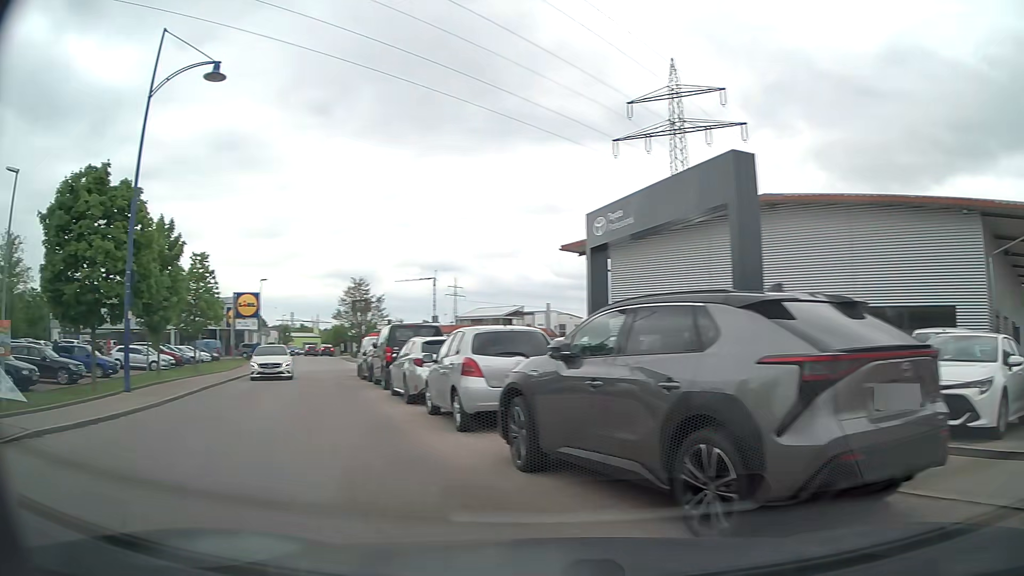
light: Day
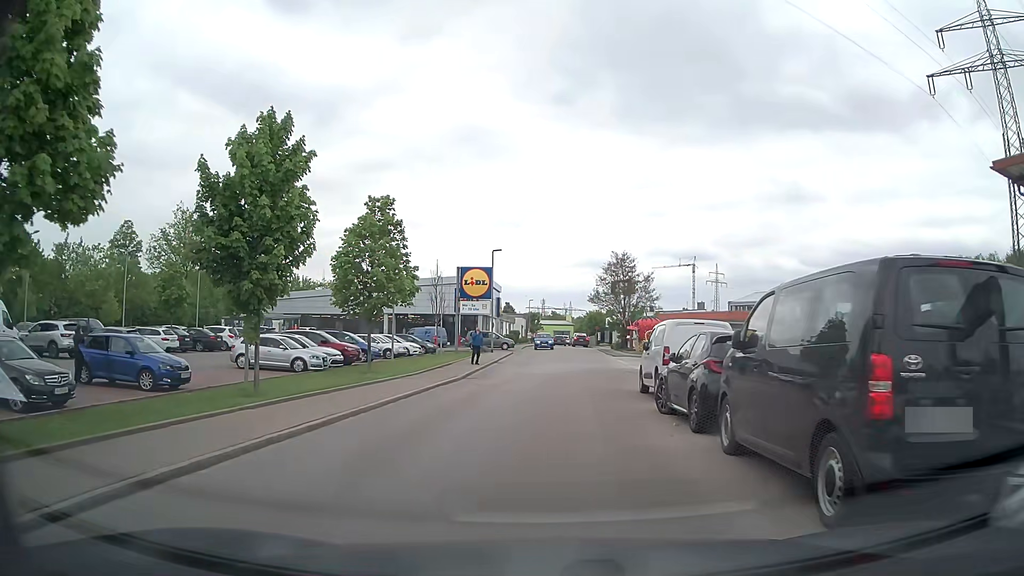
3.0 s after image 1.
(-4.3, +15.0) m; -21°
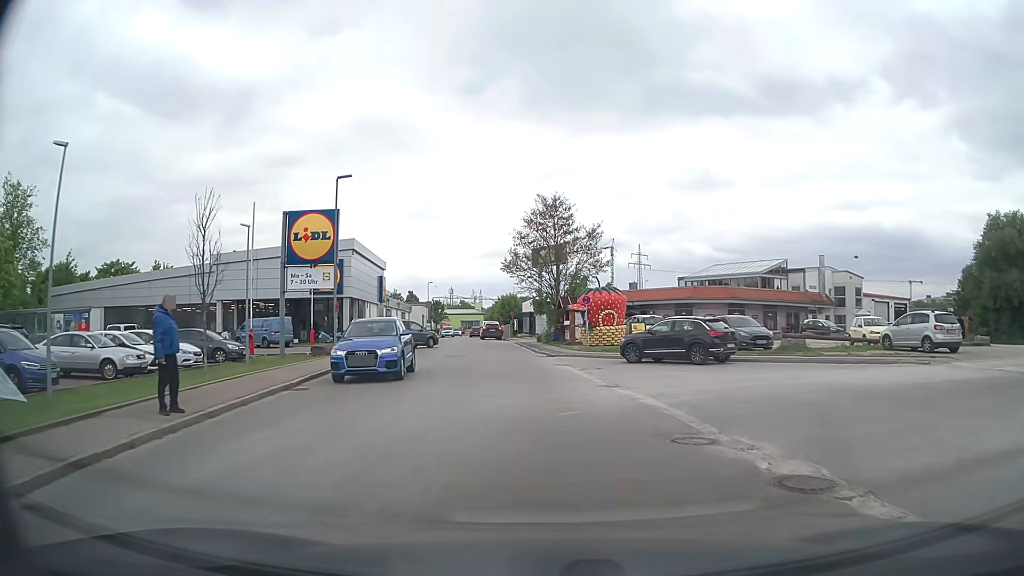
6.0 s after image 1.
(+1.0, +22.5) m; +8°
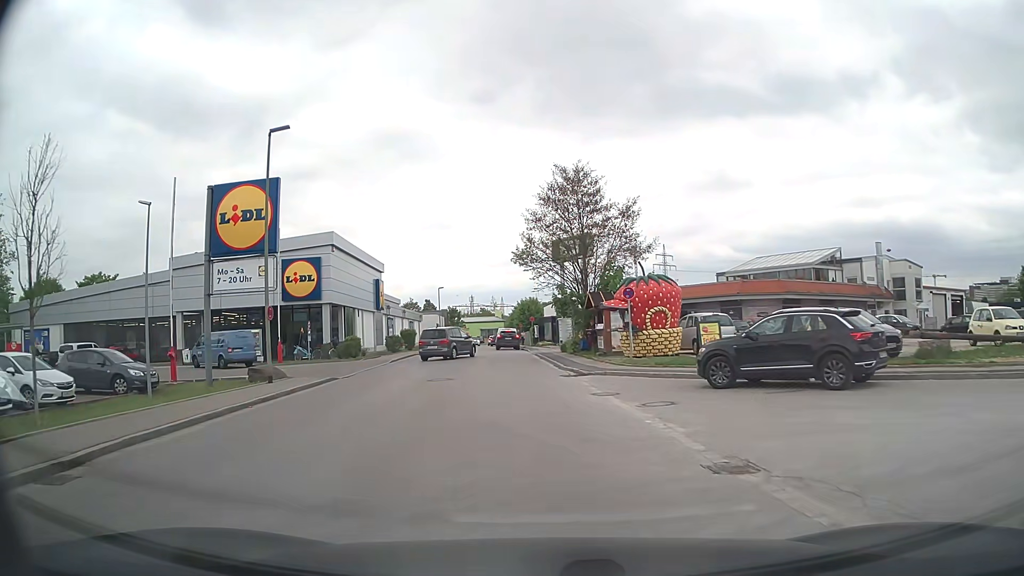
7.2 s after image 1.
(-0.1, +9.3) m; -2°
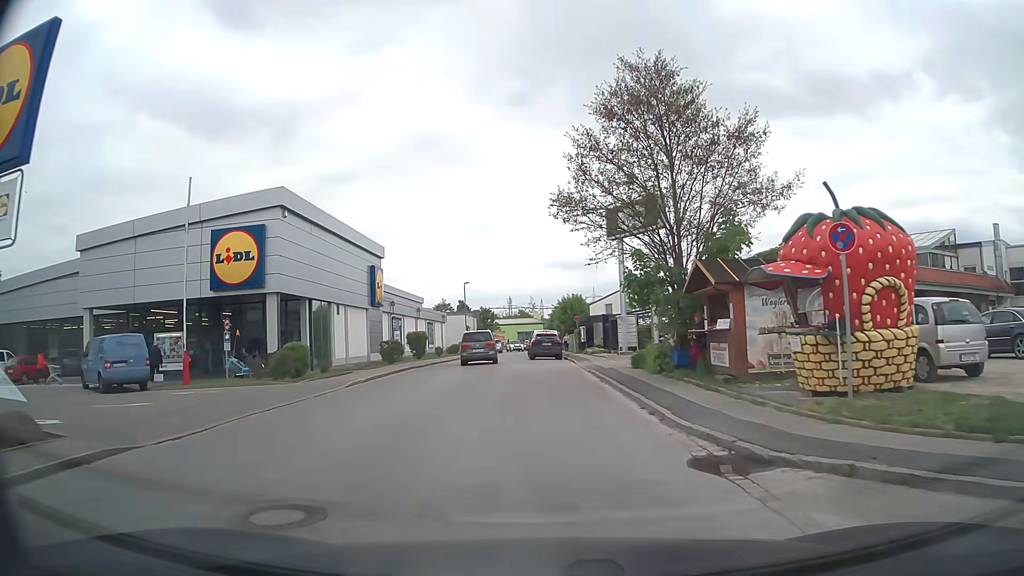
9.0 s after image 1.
(-0.6, +14.1) m; -4°
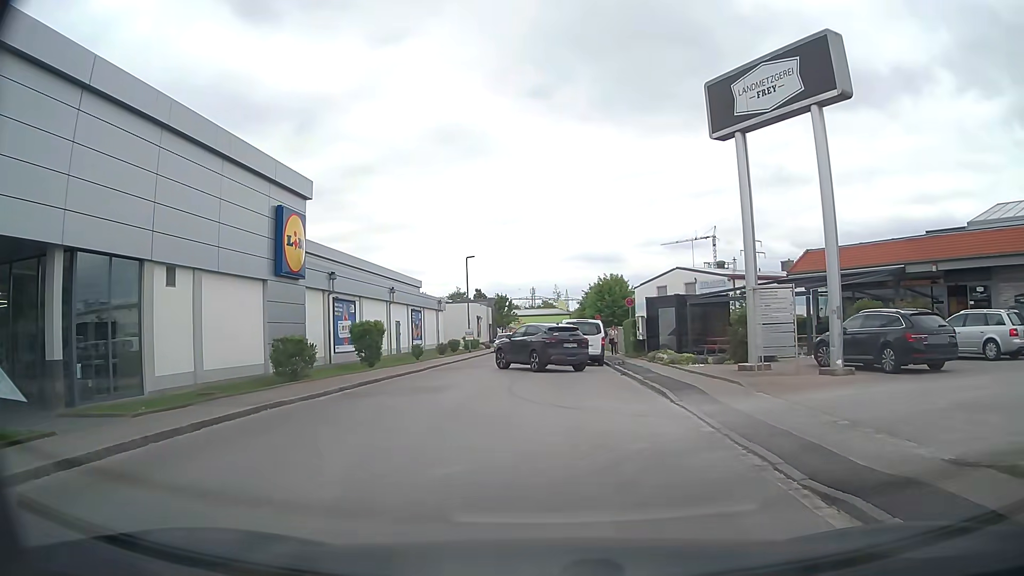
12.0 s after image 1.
(-0.2, +18.7) m; -2°
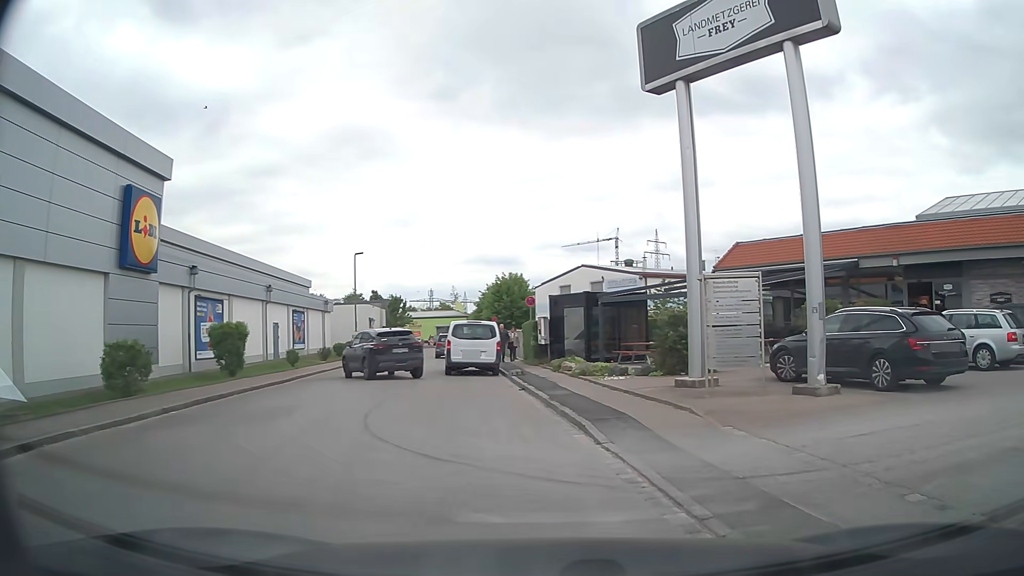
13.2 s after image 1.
(+0.2, +4.1) m; +9°
